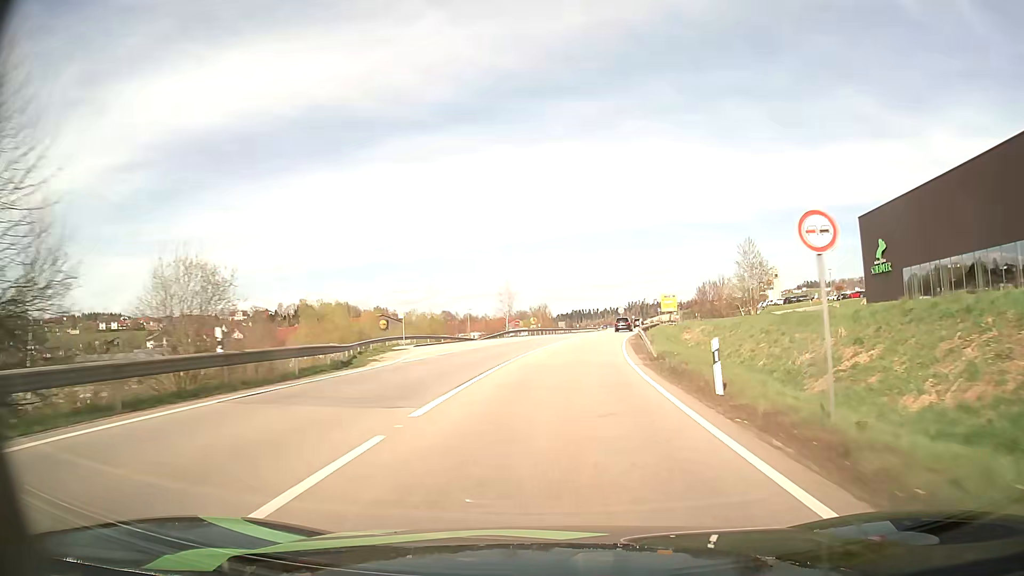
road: primary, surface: asphalt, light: Day
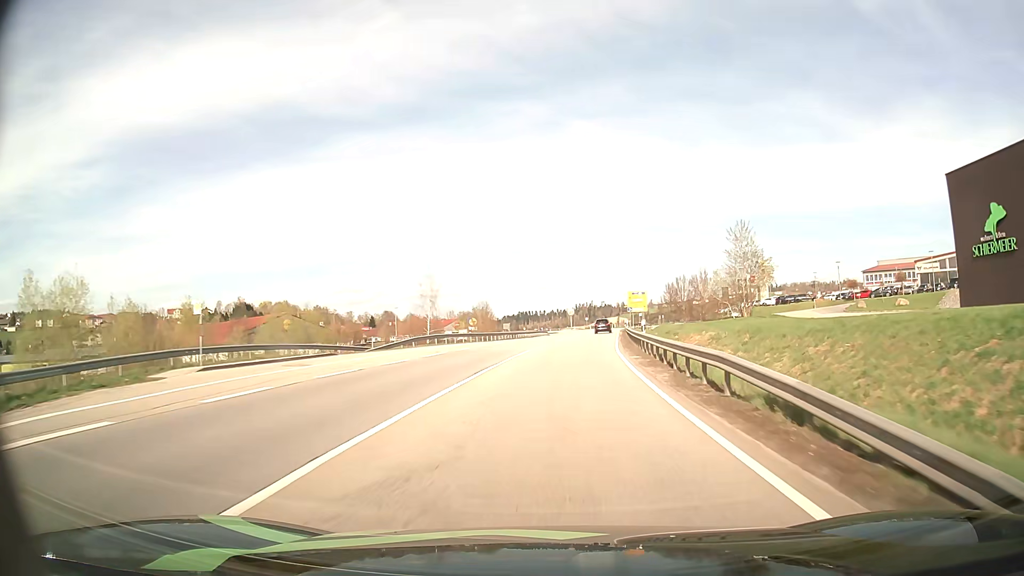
(+1.0, +24.5) m; +4°
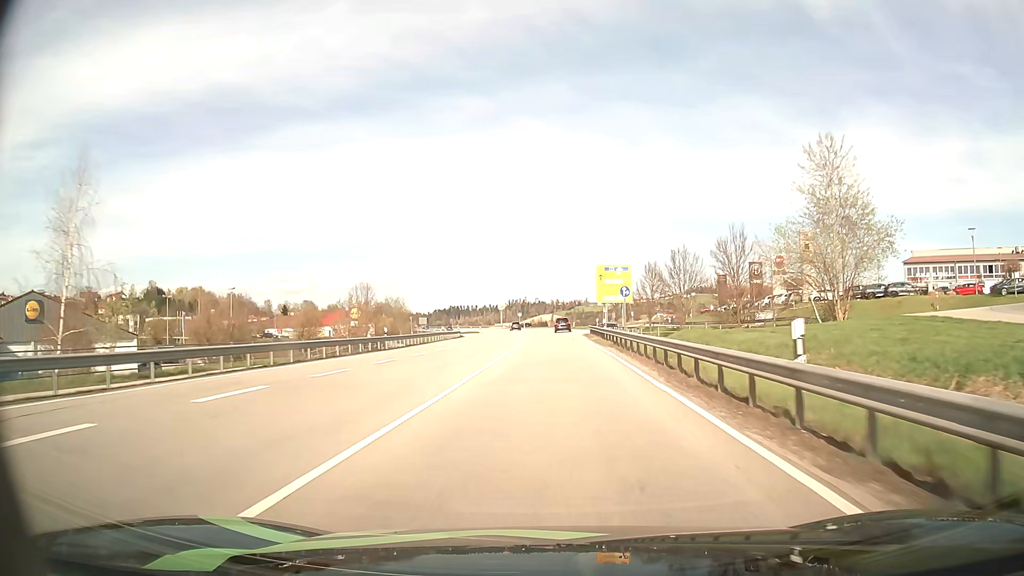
(+2.9, +47.9) m; +6°
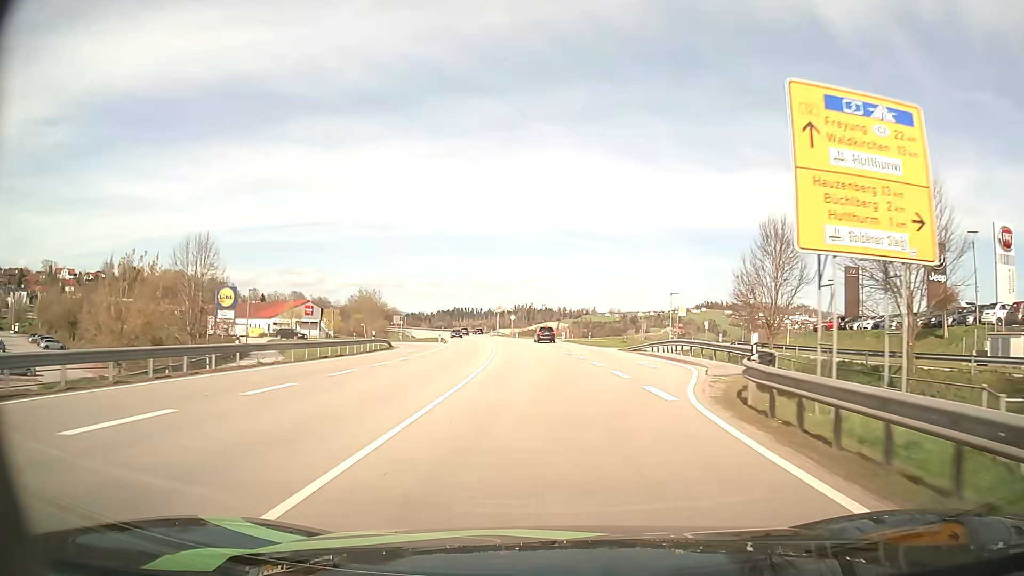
(+0.1, +46.0) m; -1°
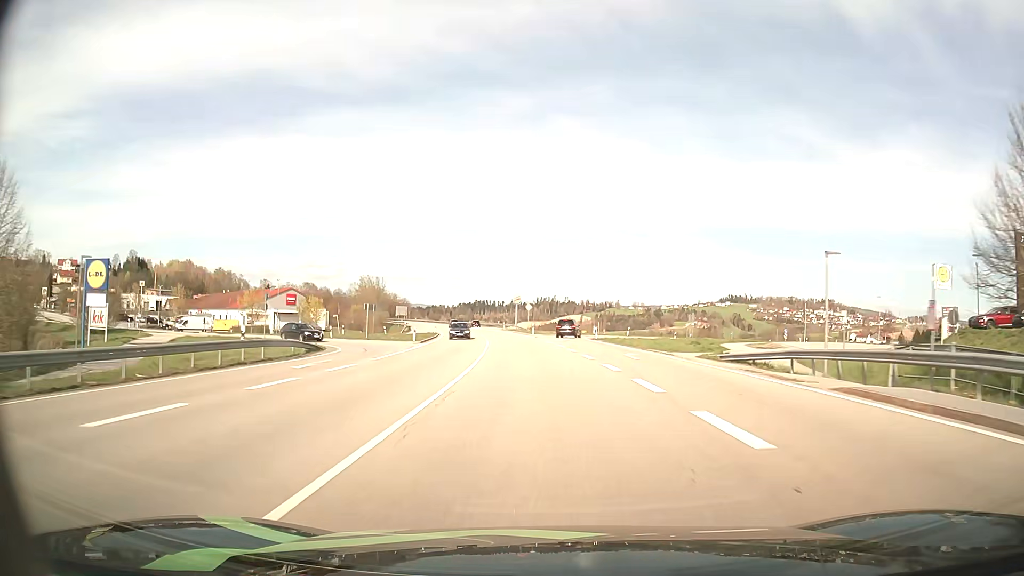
(-0.3, +23.6) m; -1°
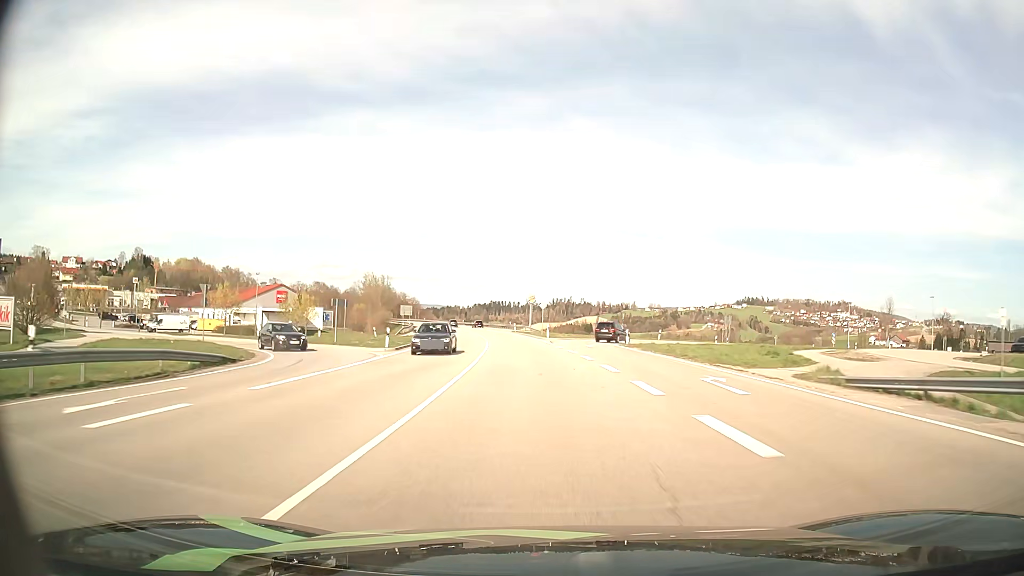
(-0.2, +12.2) m; -1°
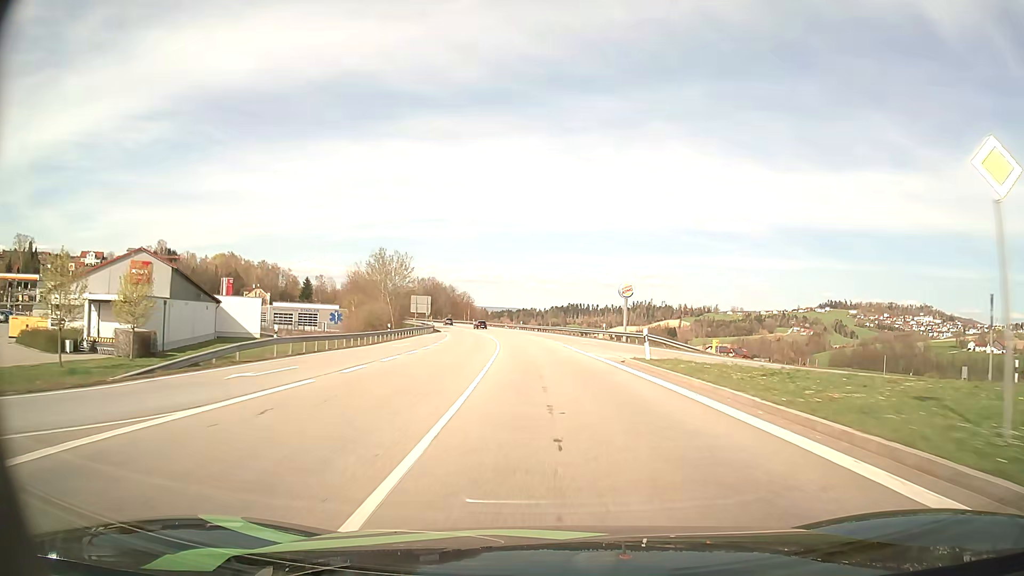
(-4.8, +63.6) m; -7°
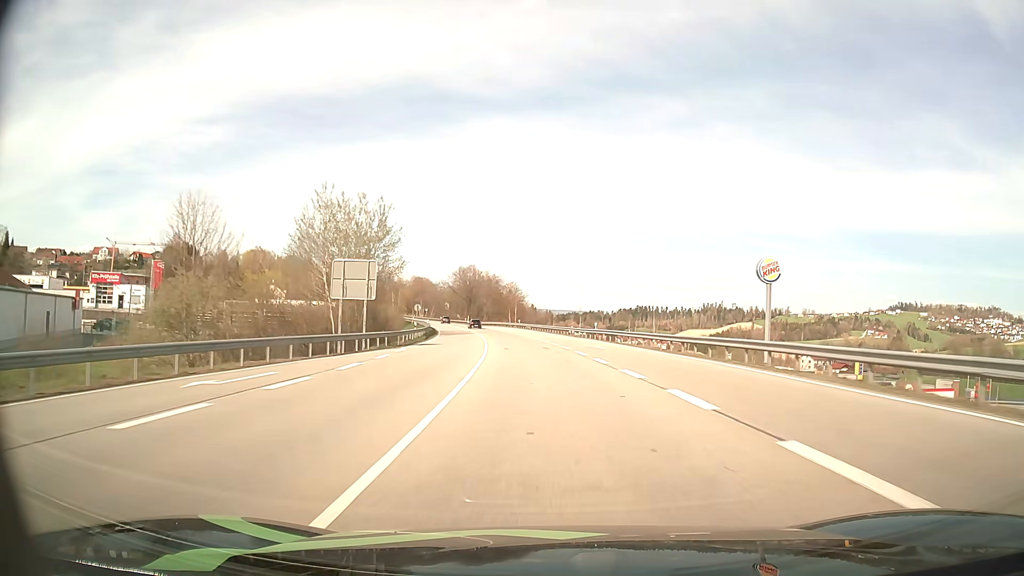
(-2.5, +54.3) m; -5°
(0, +10) (0, +20) (-1, +30) (-2, +40) (-3, +50) (-4, +60) (-5, +70) (-7, +80) (-8, +89) (-10, +99) m
